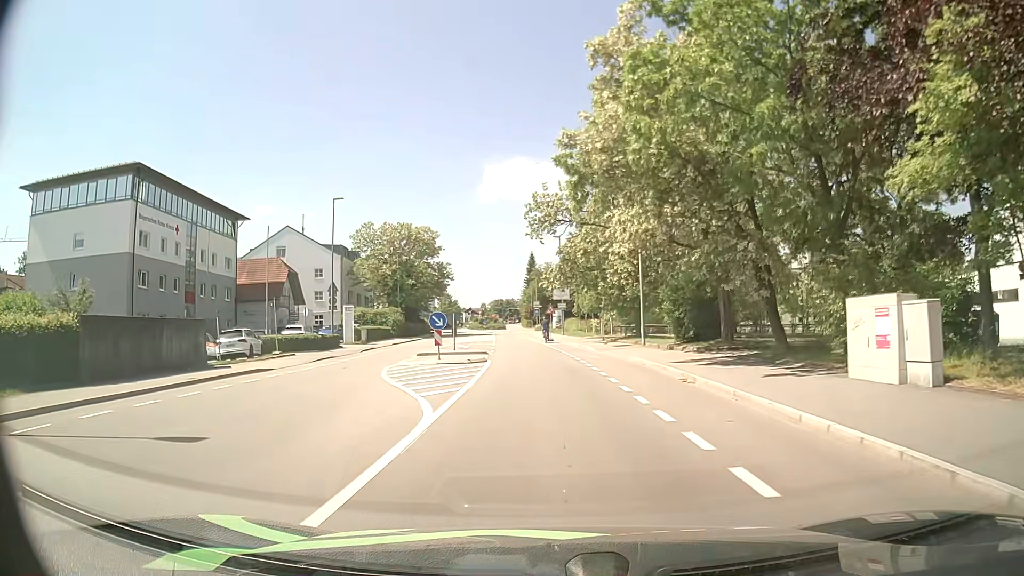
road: tertiary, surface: asphalt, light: Day
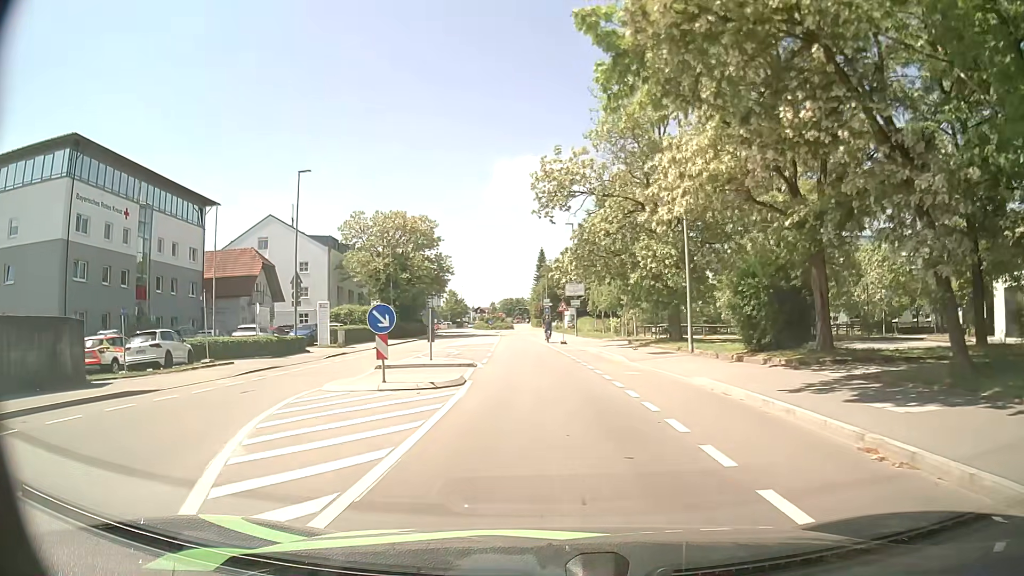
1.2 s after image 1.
(-0.1, +8.8) m; -2°
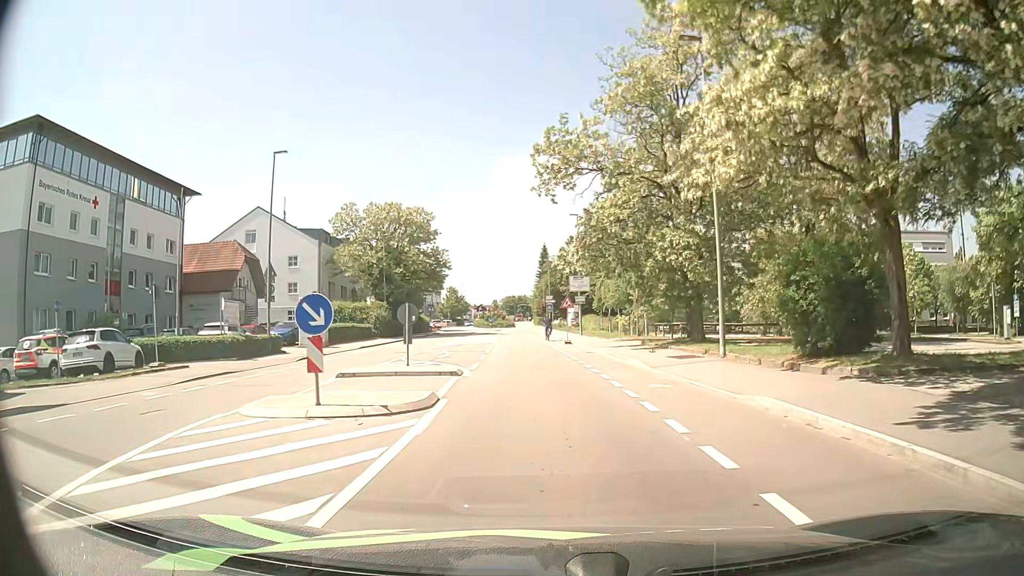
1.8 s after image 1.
(0.0, +4.2) m; +1°
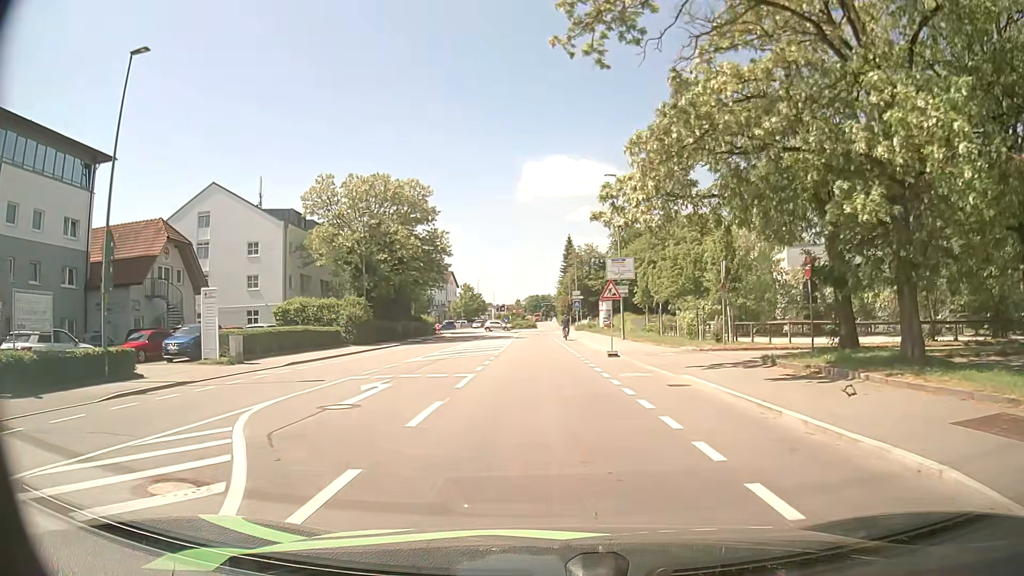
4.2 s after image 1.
(-0.3, +15.6) m; -2°
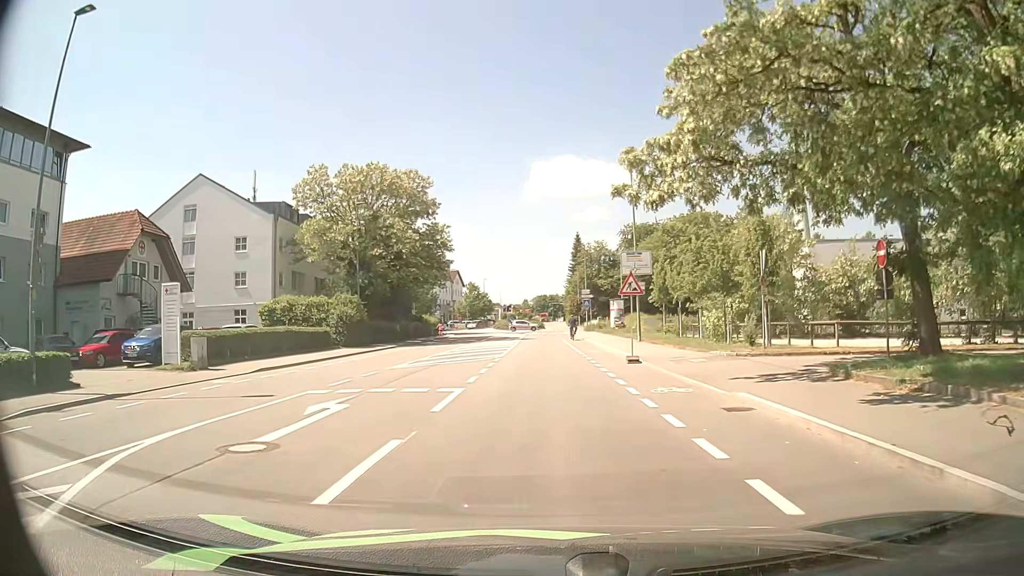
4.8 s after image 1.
(0.0, +3.9) m; 0°
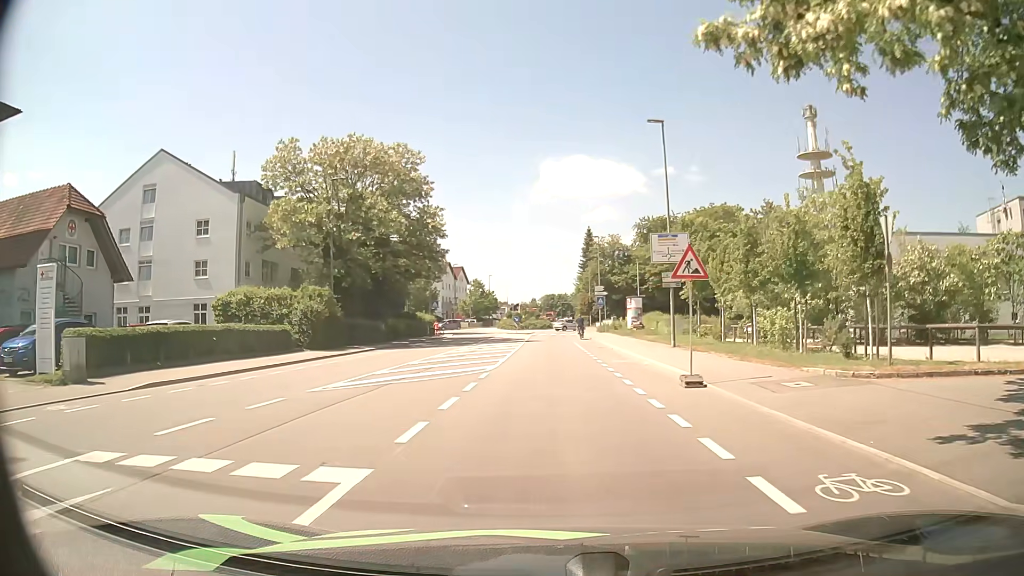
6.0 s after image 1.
(-0.2, +8.0) m; -1°
